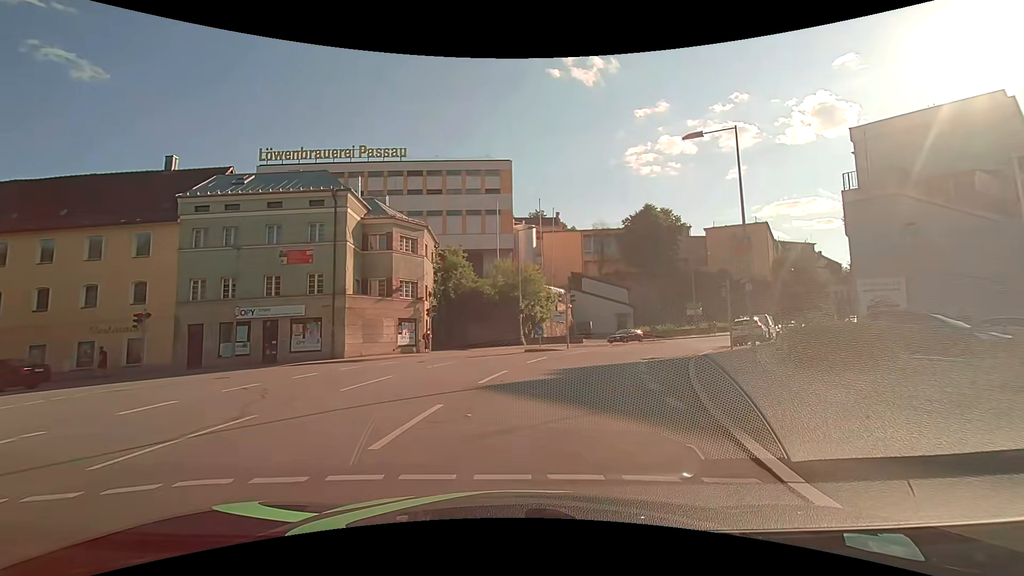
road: tertiary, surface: asphalt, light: Day
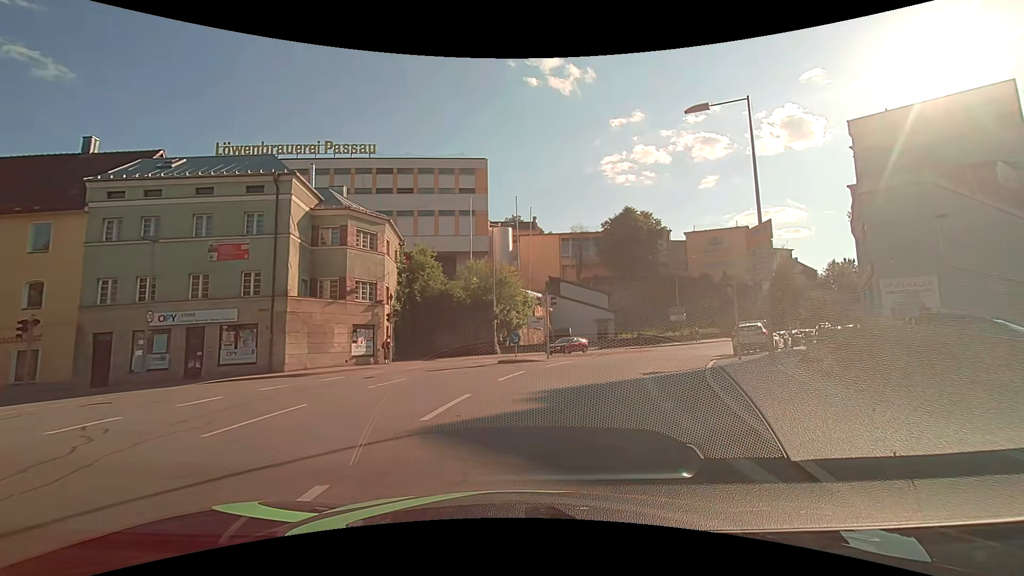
(+0.1, +4.0) m; +2°
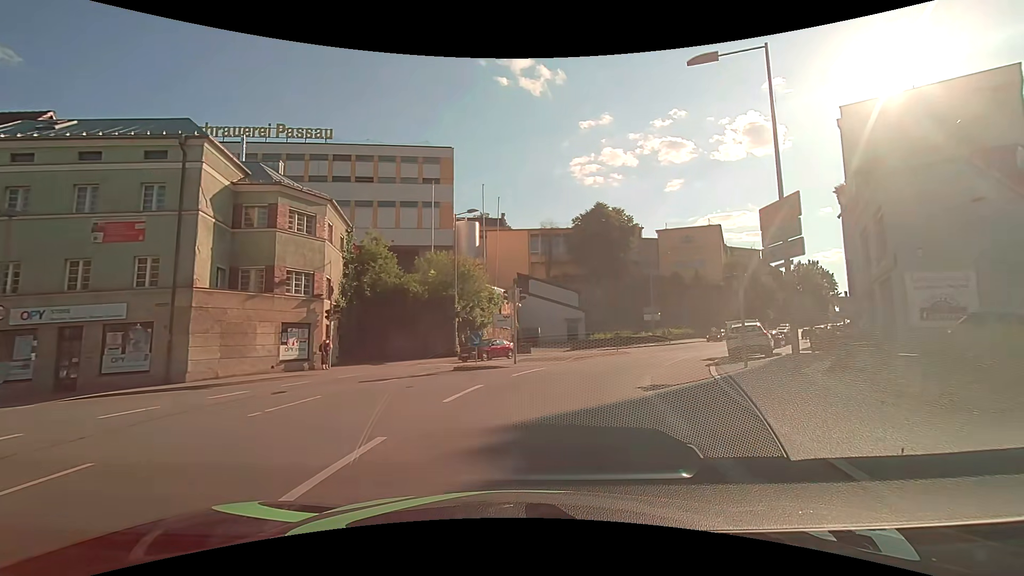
(+0.2, +4.2) m; +4°
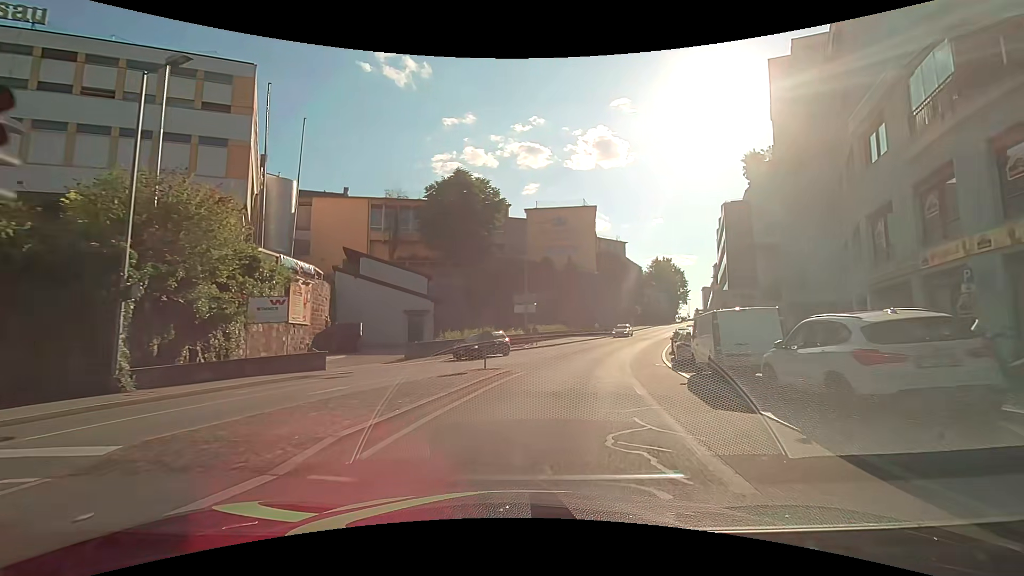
(+2.4, +17.3) m; +17°
(+1, +10) (+2, +20) (+5, +30) (+8, +39) (+11, +49) (+15, +58) (+18, +67) (+22, +76) (+26, +86) (+30, +95) m
